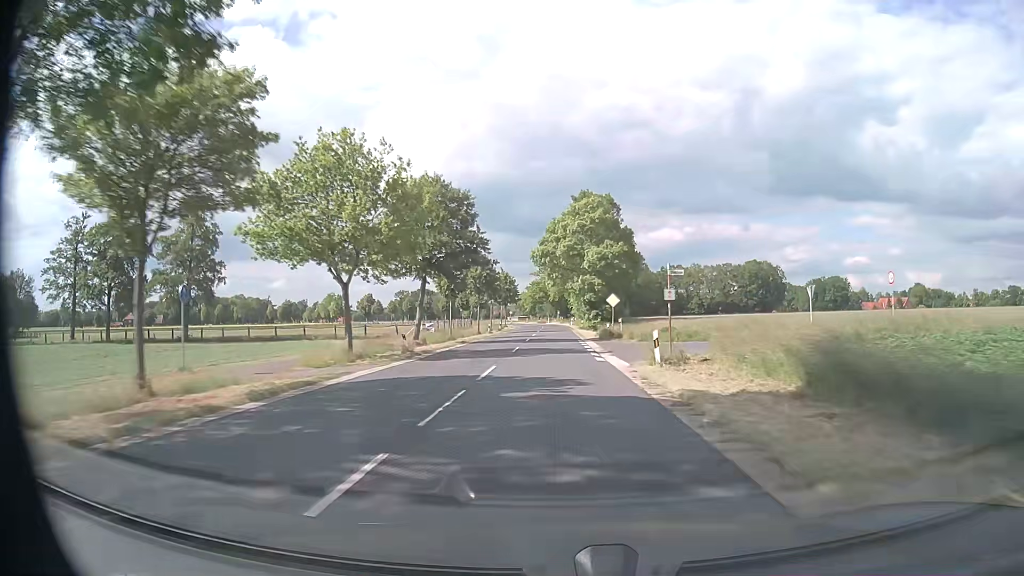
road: secondary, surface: asphalt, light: Day
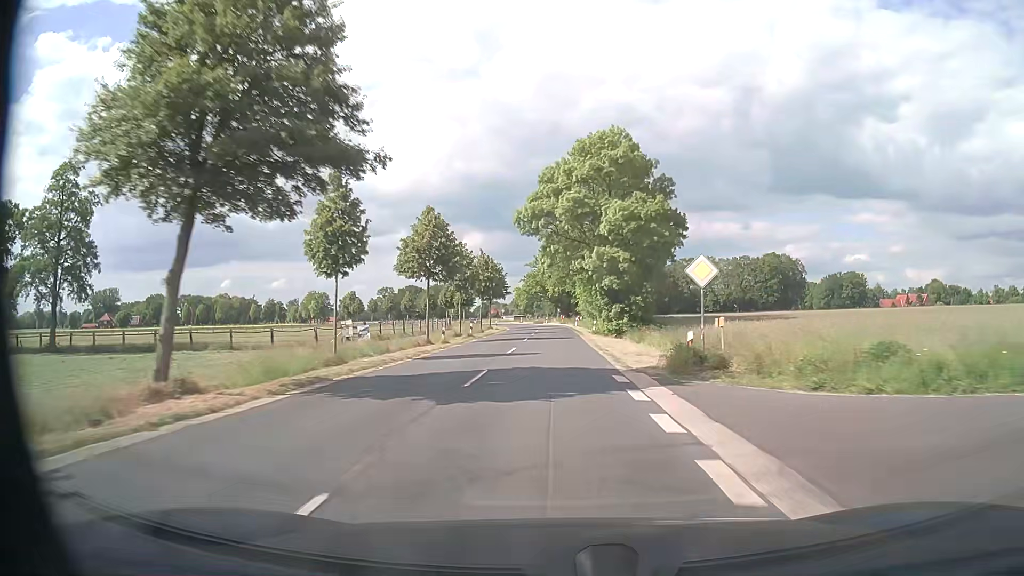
(-0.2, +25.8) m; 0°
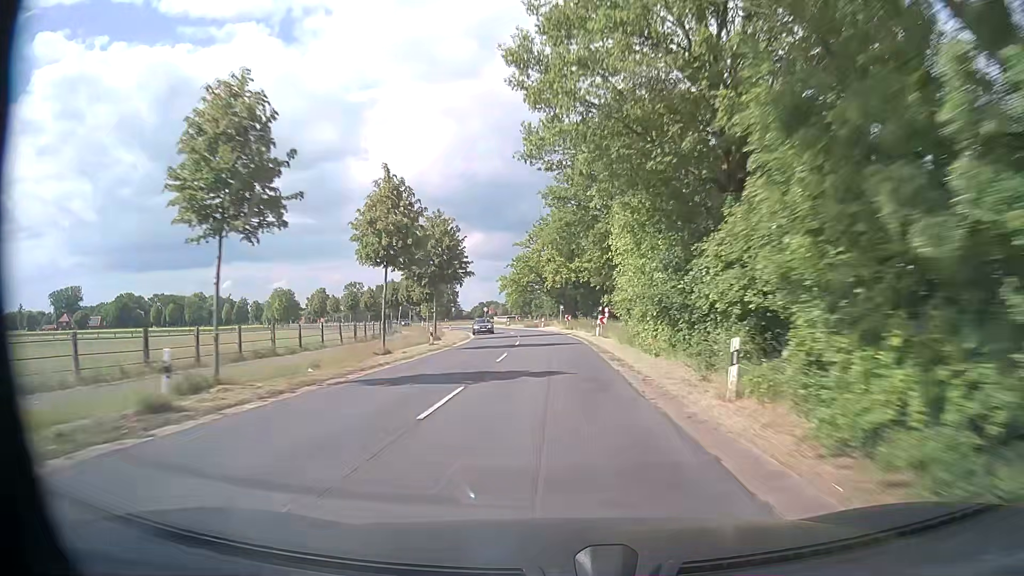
(0.0, +40.2) m; -1°
(0, +10) (0, +20) (0, +30) (0, +40) (-1, +50) (-2, +60) (-3, +70) (-5, +80) (-8, +89) (-10, +99) m
